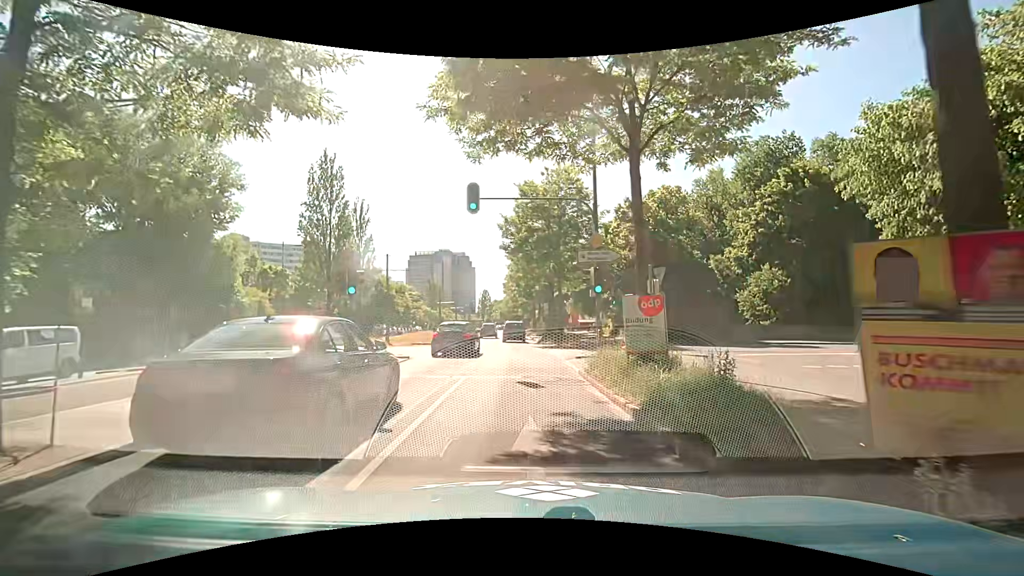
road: secondary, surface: asphalt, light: Day
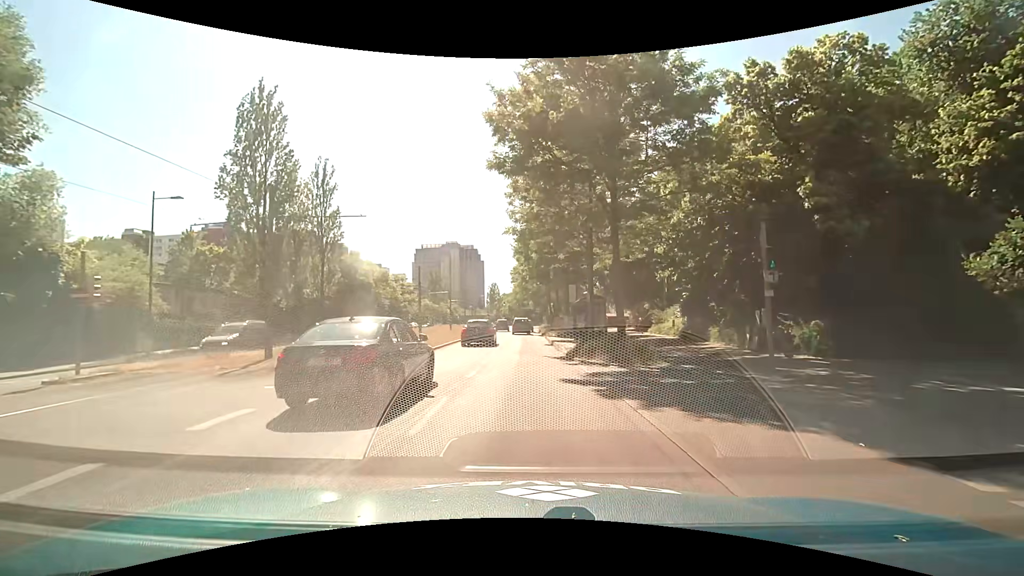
(-0.6, +20.1) m; -2°
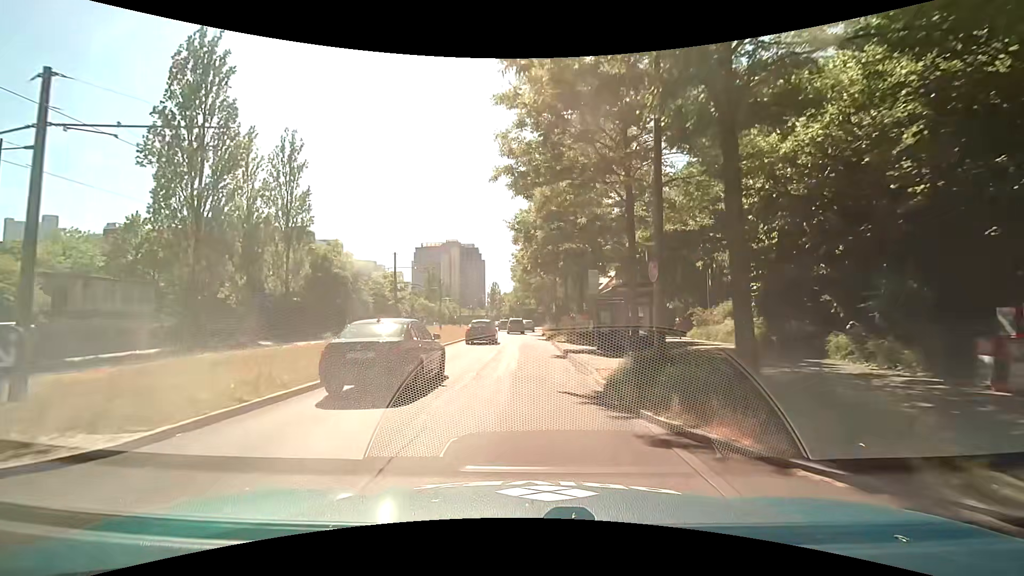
(-0.1, +10.0) m; -1°
(0, +10) (0, +20) (0, +30) (0, +40) (0, +50) (0, +60) (0, +70) (0, +80) (0, +90) (-1, +100) m
